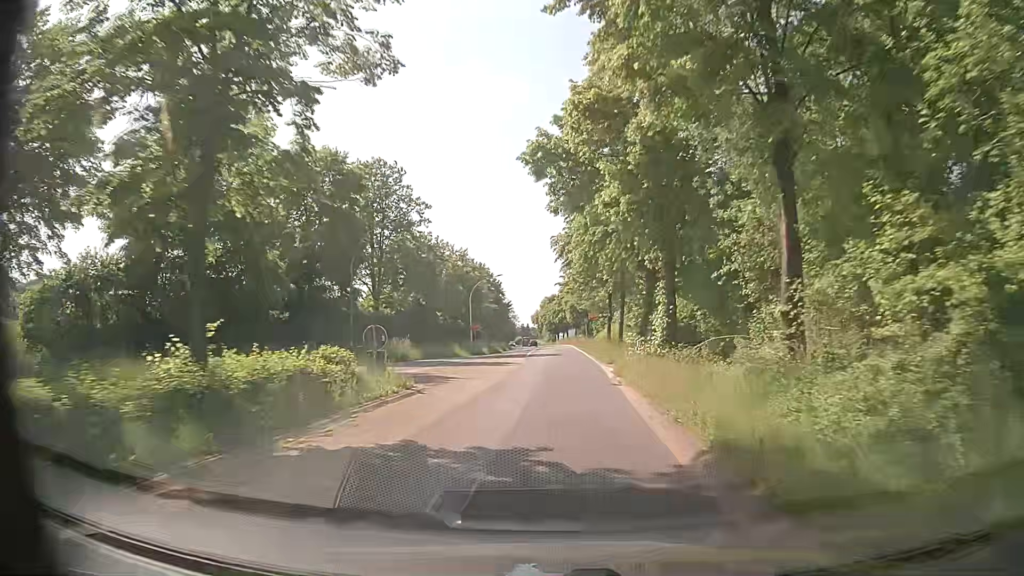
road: primary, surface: asphalt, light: Day
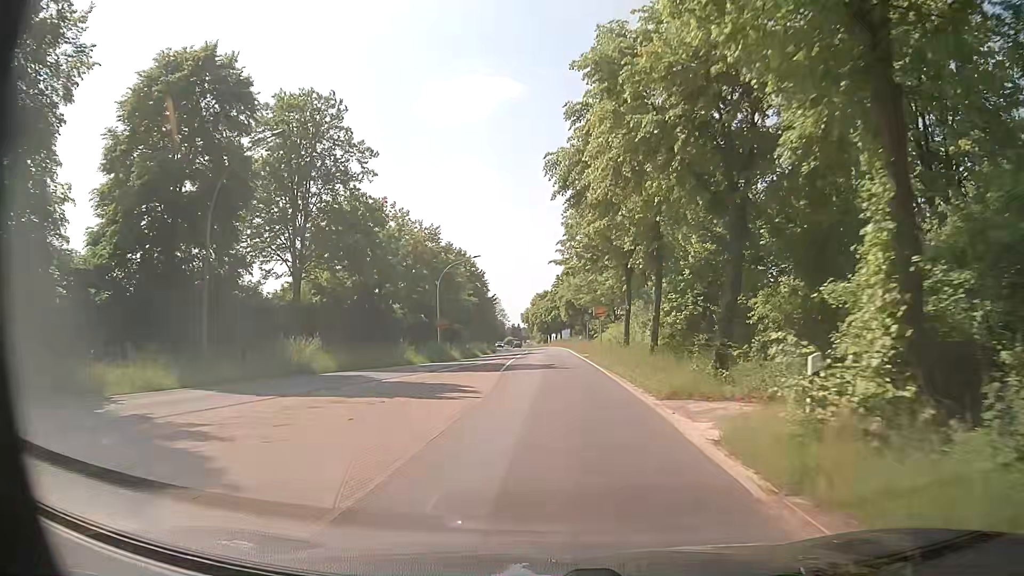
(+0.2, +15.6) m; +1°
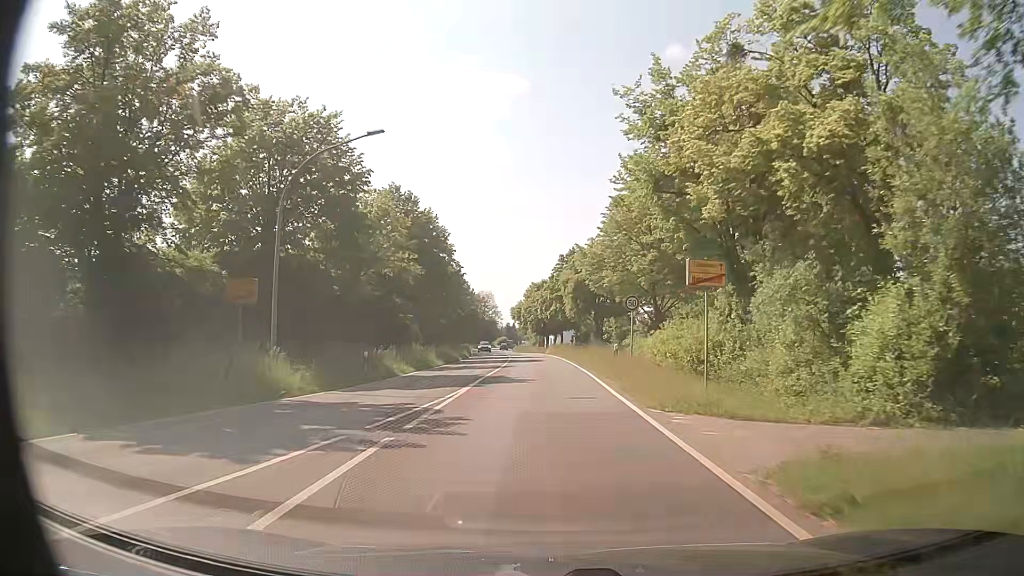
(+0.1, +31.4) m; -1°
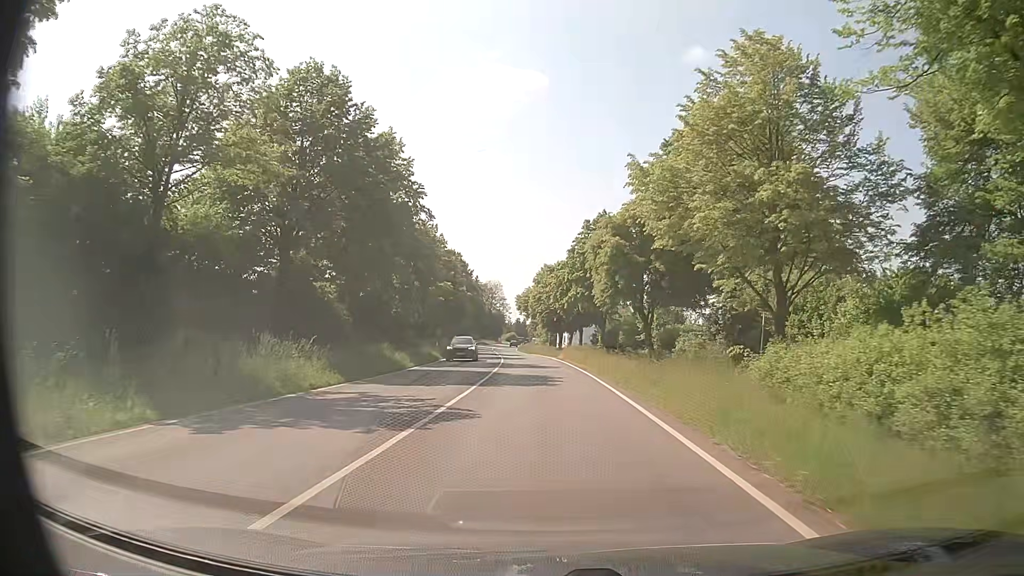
(+0.1, +23.6) m; 0°
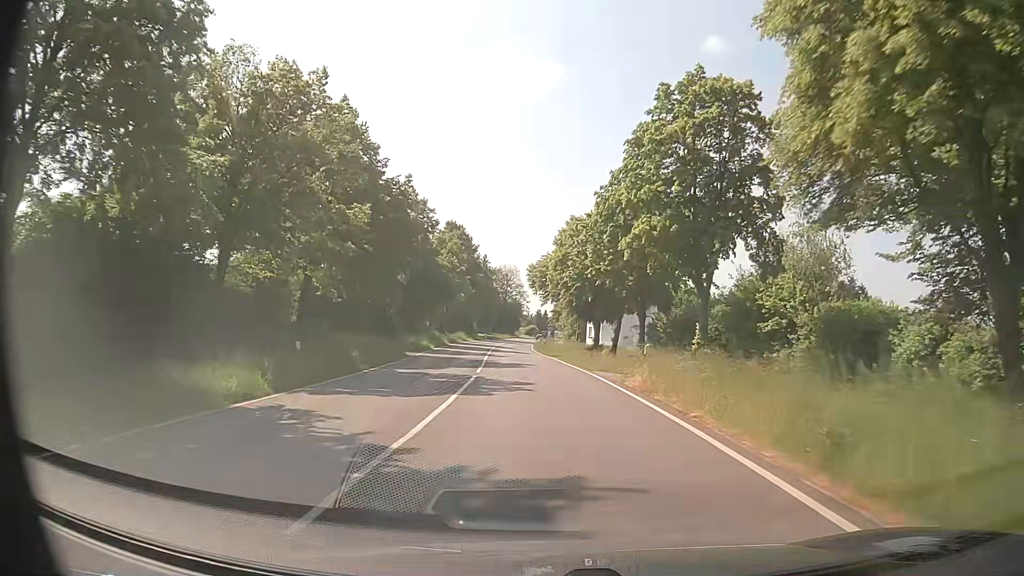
(-0.4, +31.3) m; -2°
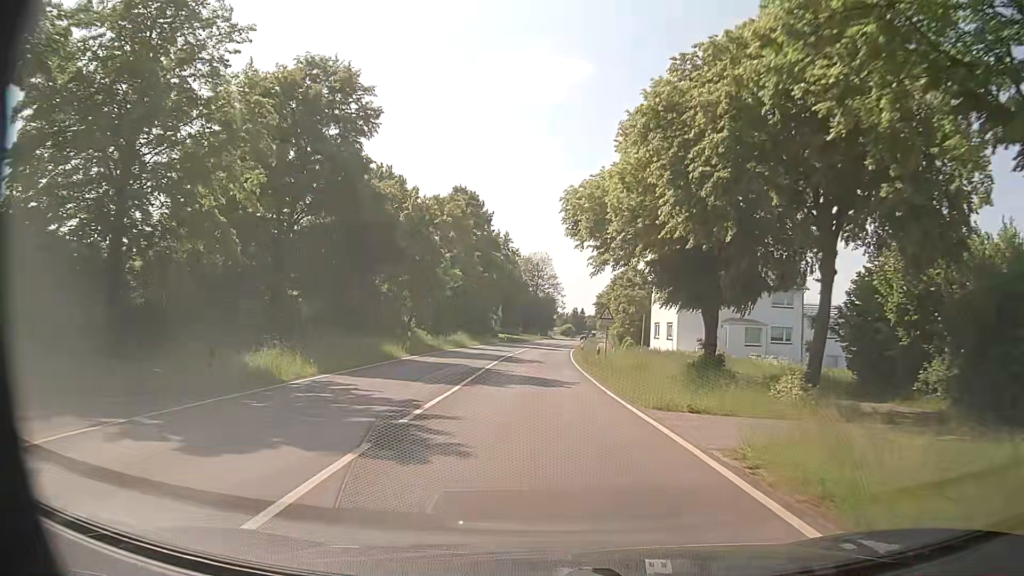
(-0.7, +31.2) m; -3°
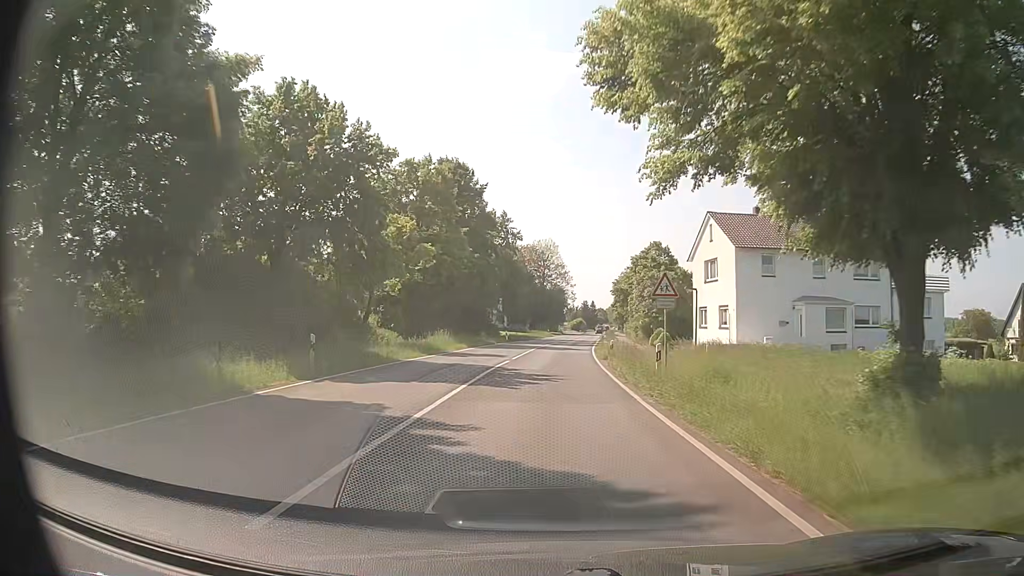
(0.0, +15.7) m; 0°
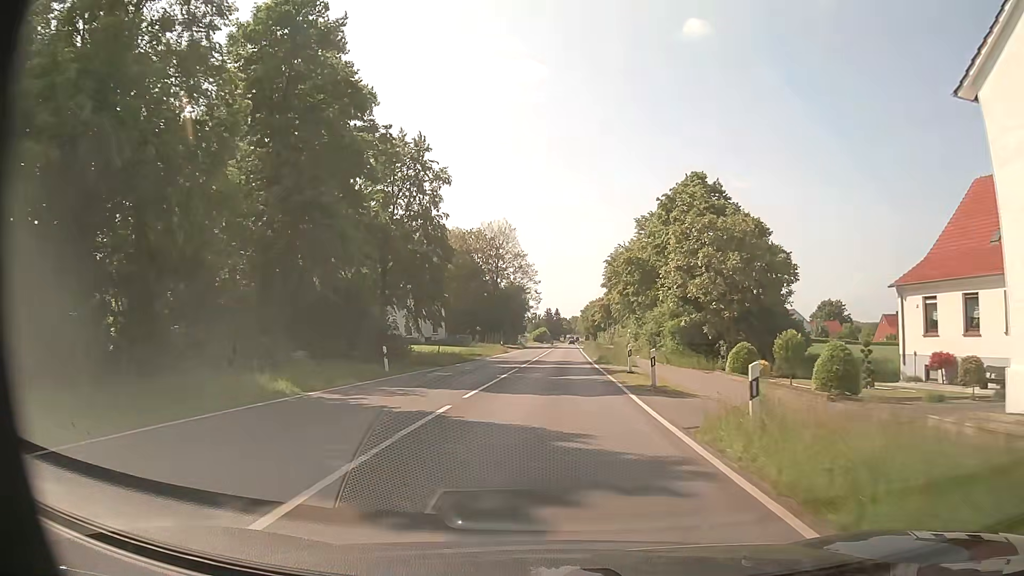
(+0.5, +39.0) m; +3°
(0, +10) (0, +20) (+1, +30) (+1, +40) (+1, +50) (+2, +60) (+2, +70) (+2, +80) (+3, +90) (+3, +100) m
